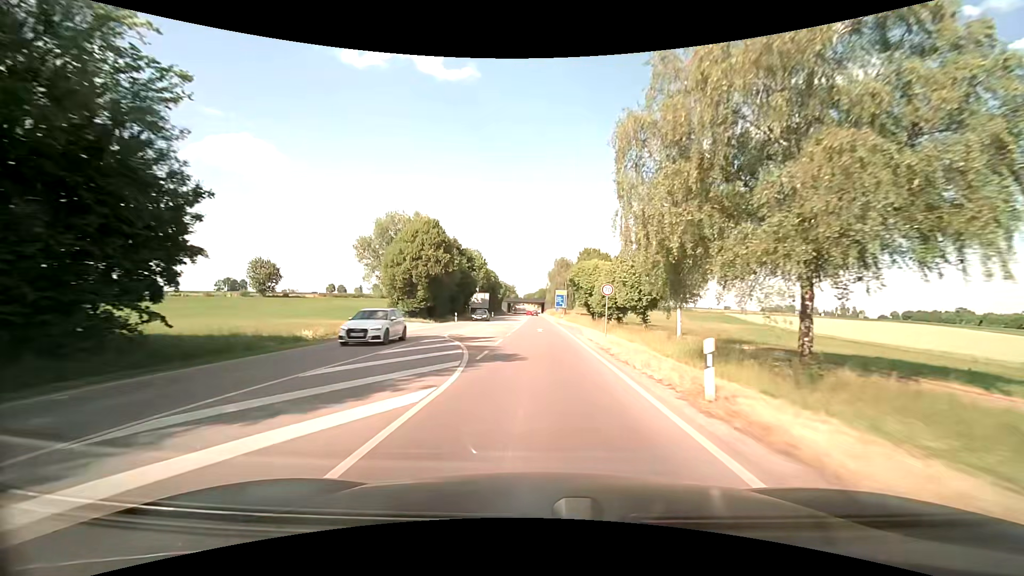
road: secondary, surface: asphalt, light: Day
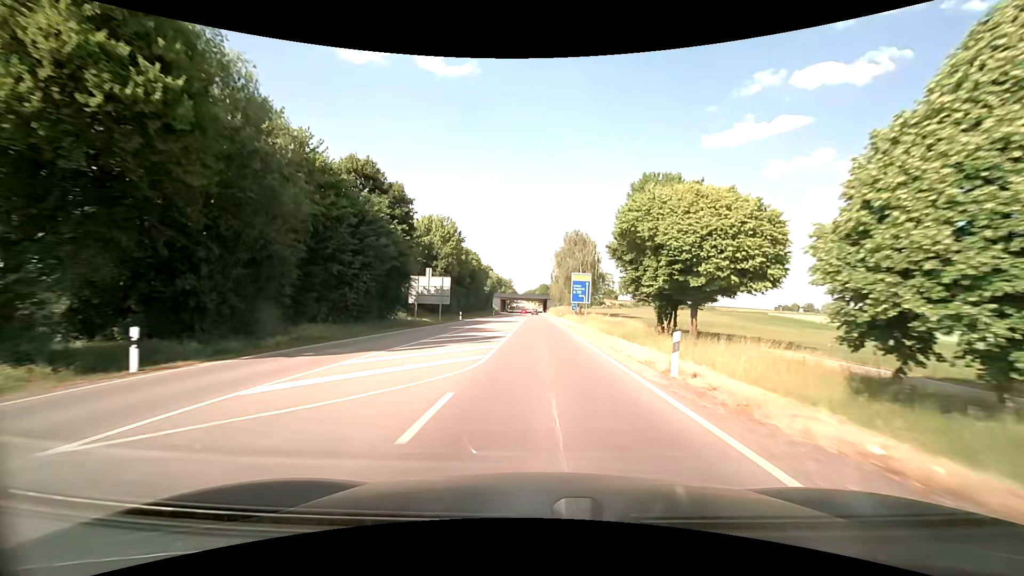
(-0.1, +45.9) m; 0°
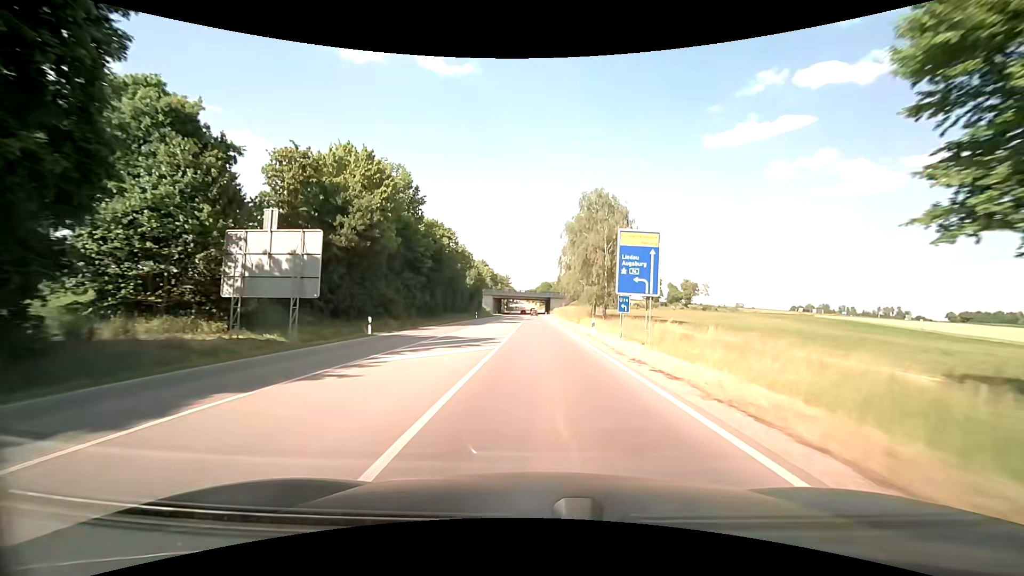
(-0.1, +33.3) m; 0°
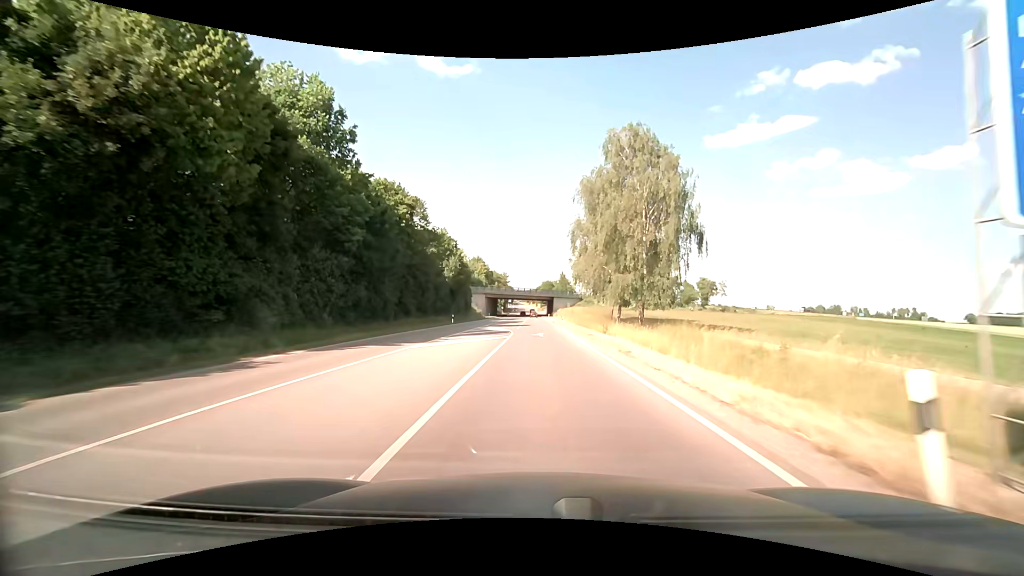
(-0.2, +22.2) m; 0°
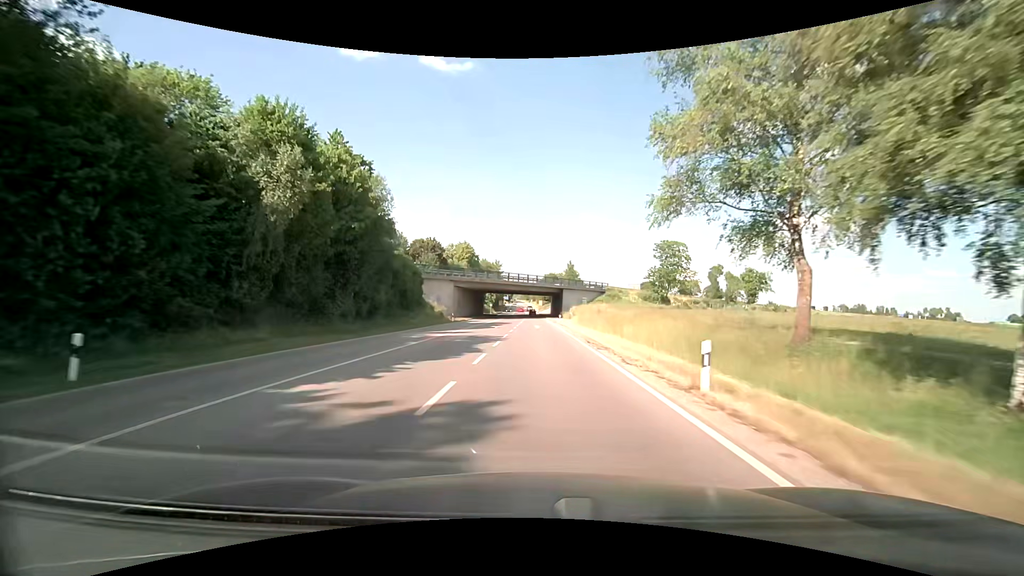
(0.0, +44.9) m; 0°
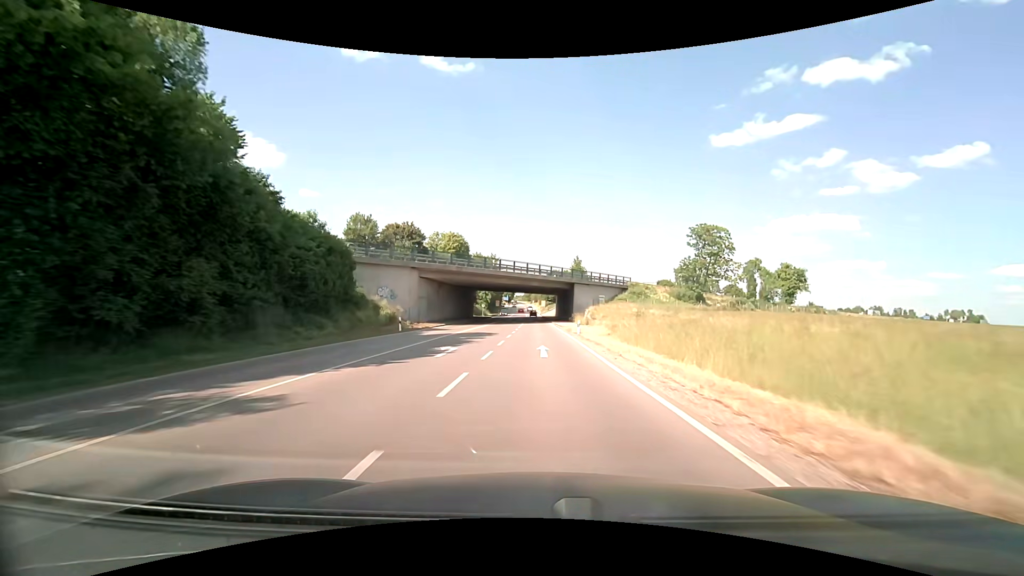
(-0.1, +22.6) m; 0°
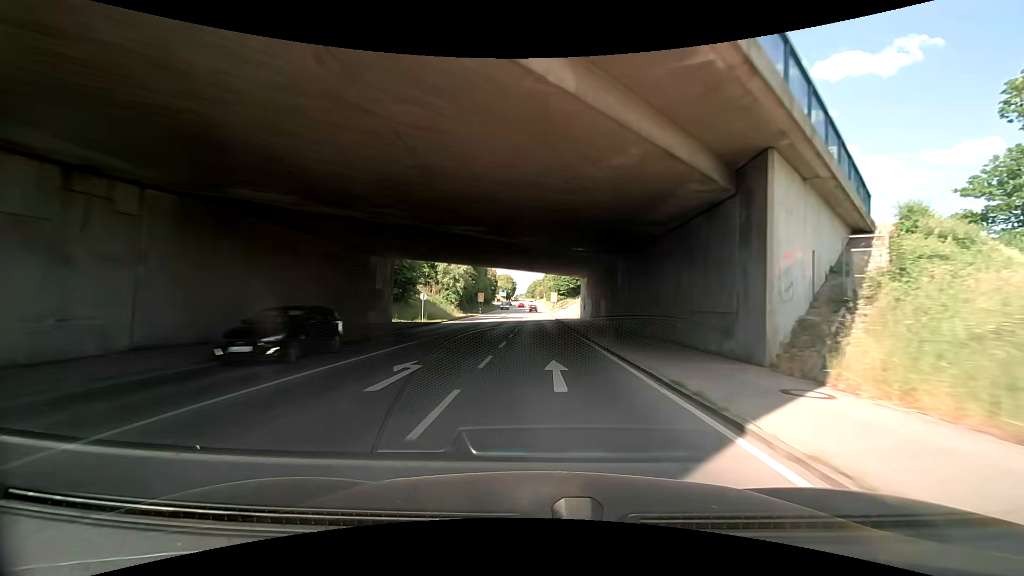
(-0.3, +57.0) m; 0°
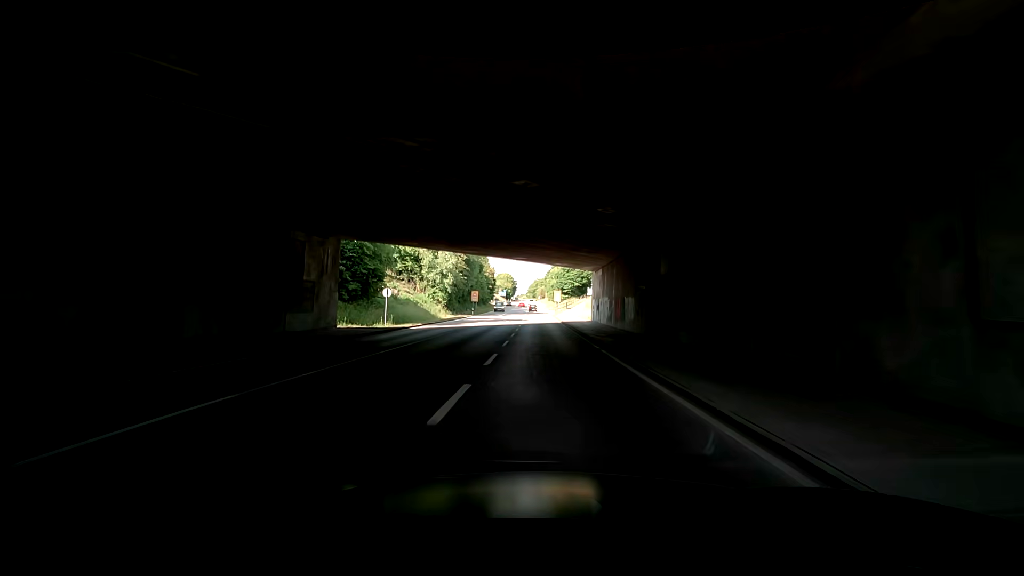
(+0.2, +11.3) m; +1°
(0, +10) (0, +20) (+1, +30) (+1, +40) (0, +50) (-1, +60) (-1, +70) (-2, +80) (-2, +90) (-3, +100) m
